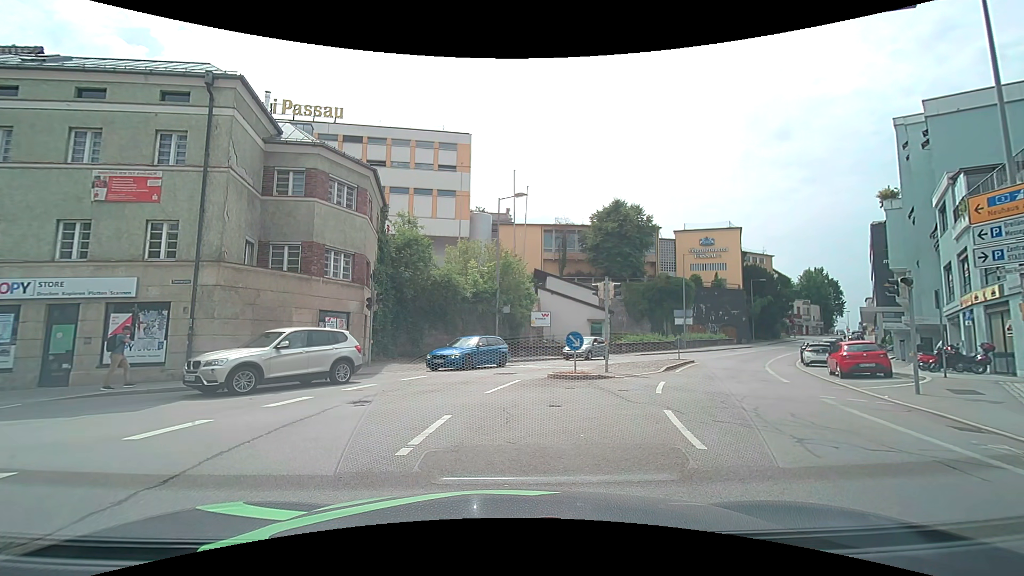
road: residential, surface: asphalt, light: Day
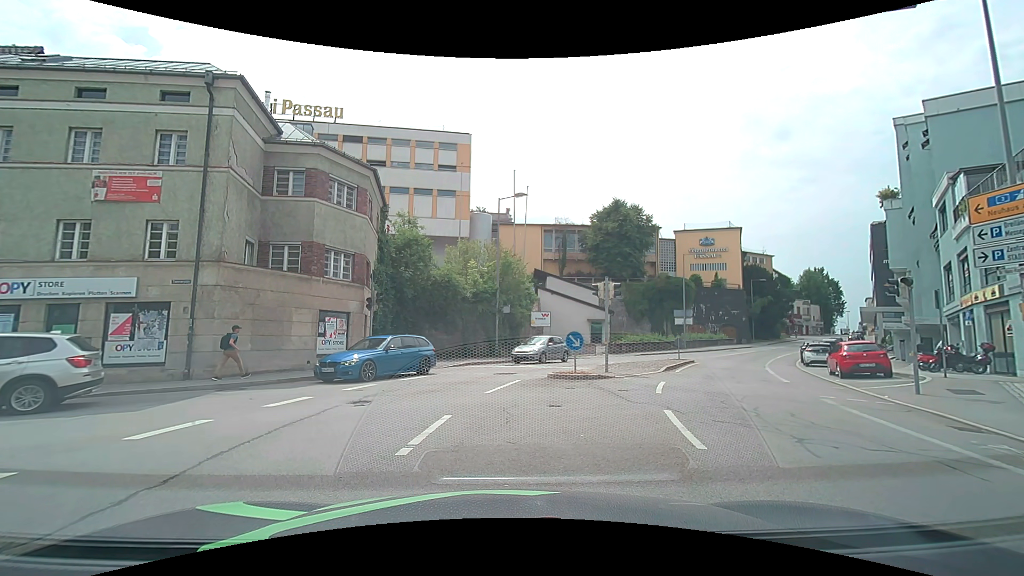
(0.0, 0.0) m; 0°
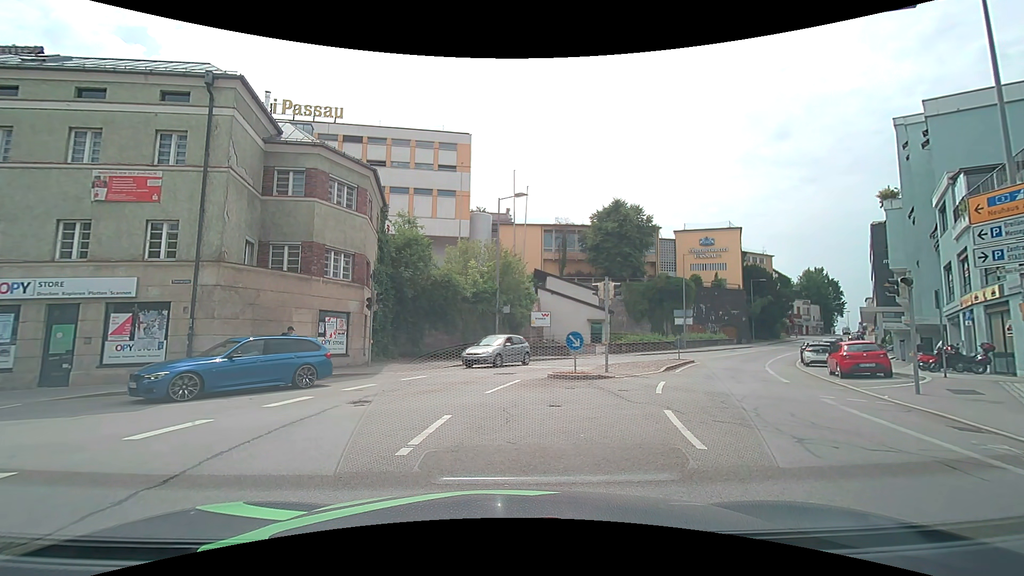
(0.0, 0.0) m; 0°
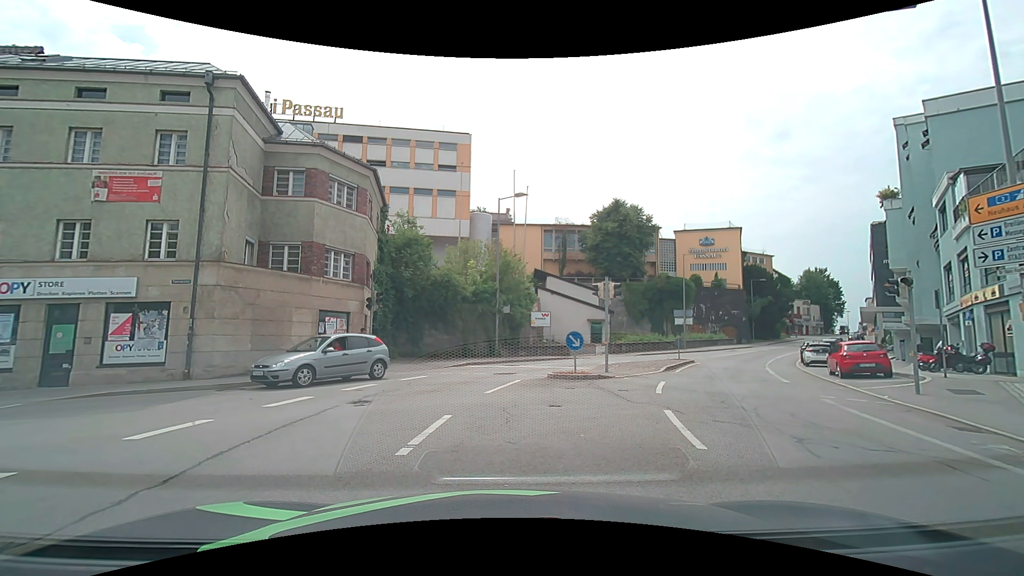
(0.0, 0.0) m; 0°
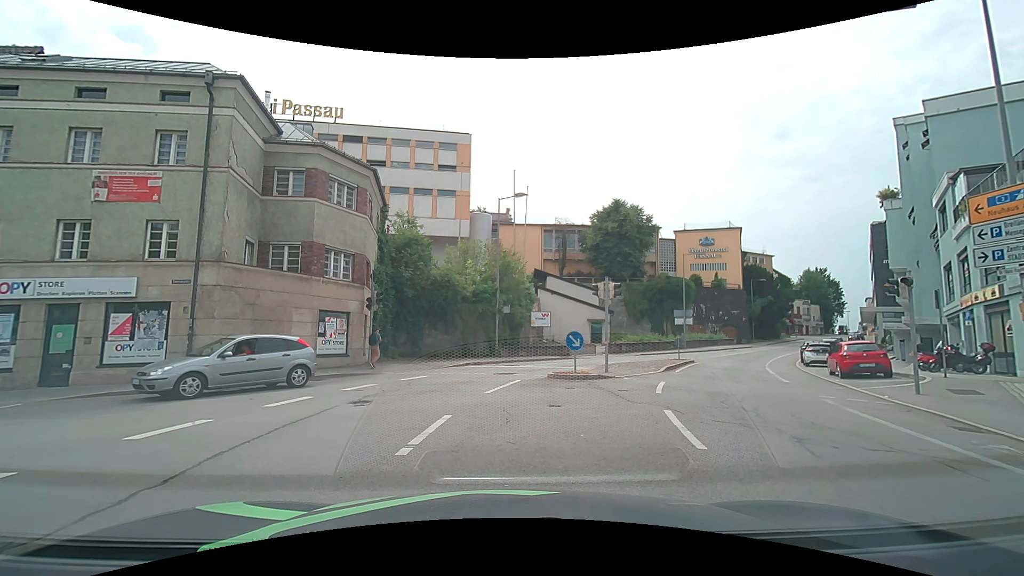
(0.0, 0.0) m; 0°
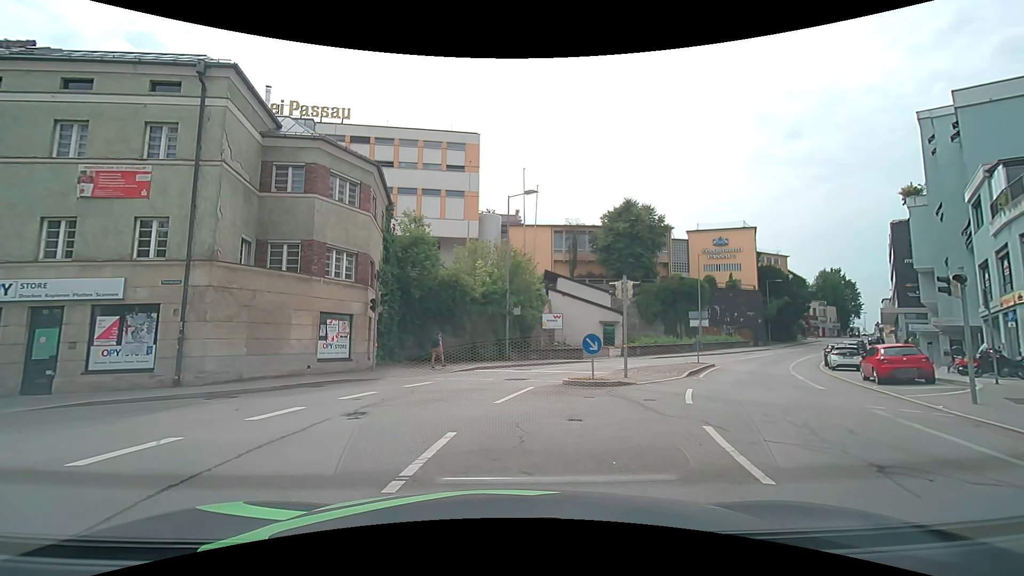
(0.0, +1.3) m; -1°
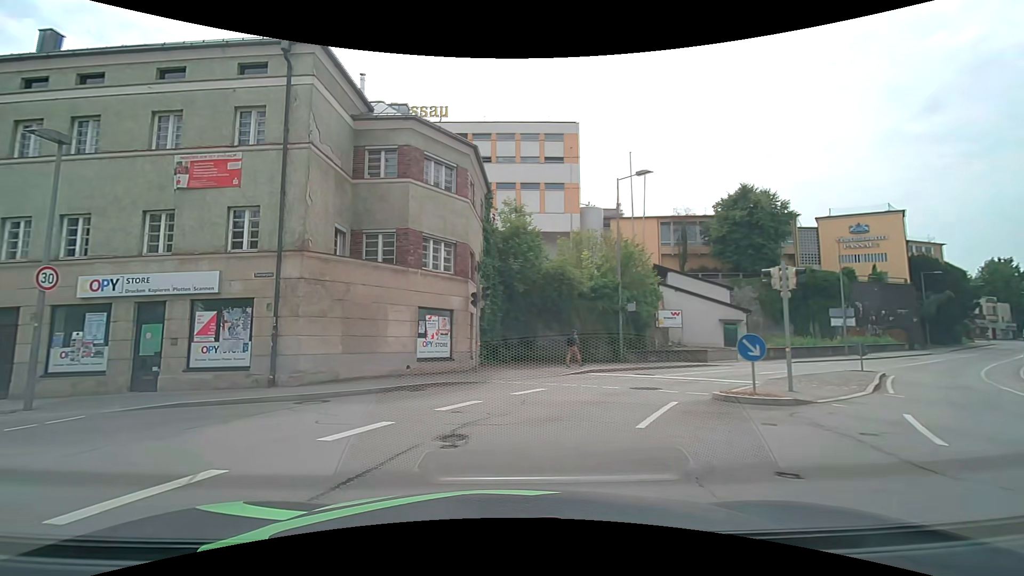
(-0.2, +2.8) m; -11°
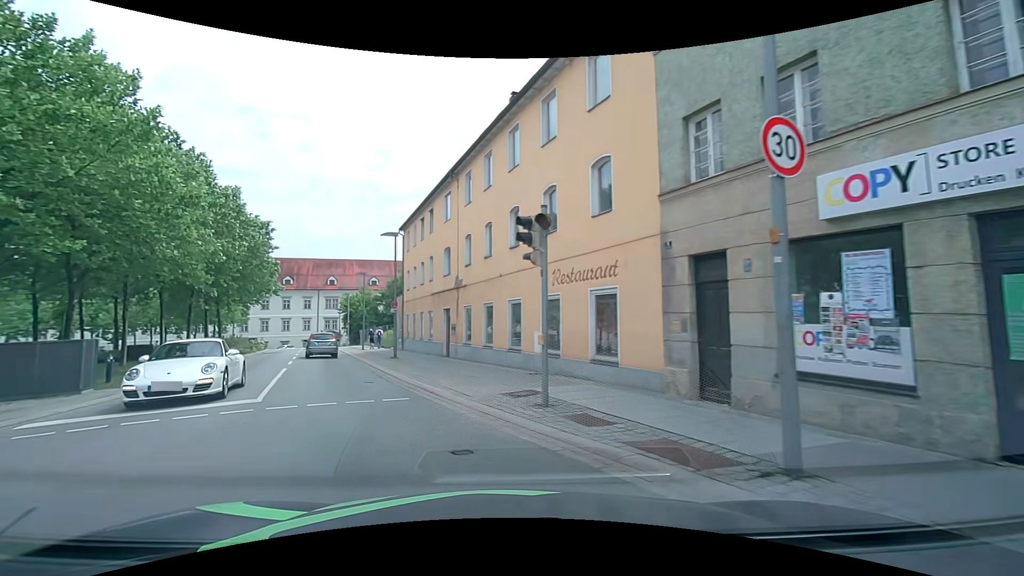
(-6.2, +8.9) m; -65°
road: tertiary
